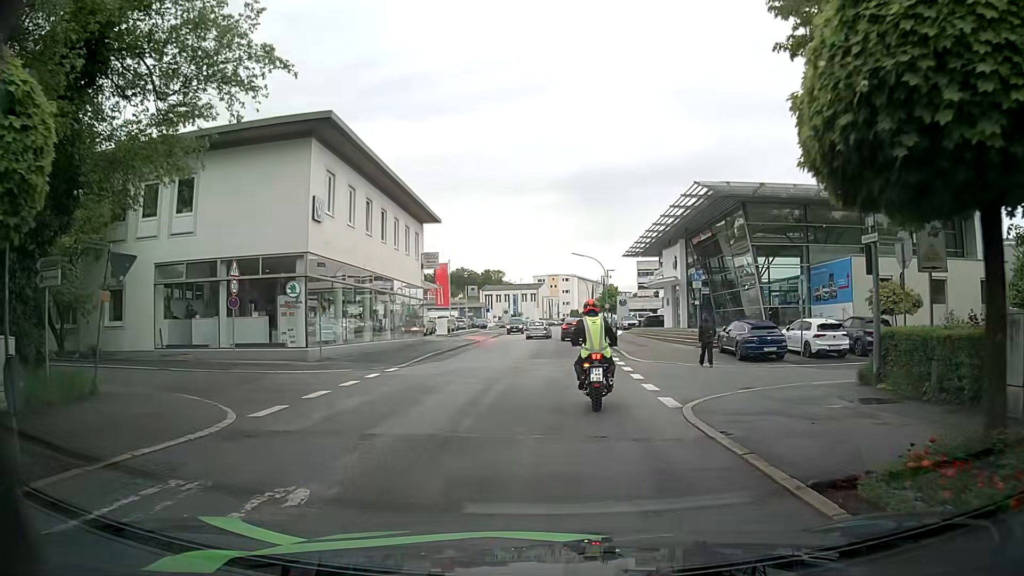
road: tertiary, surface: asphalt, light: Day
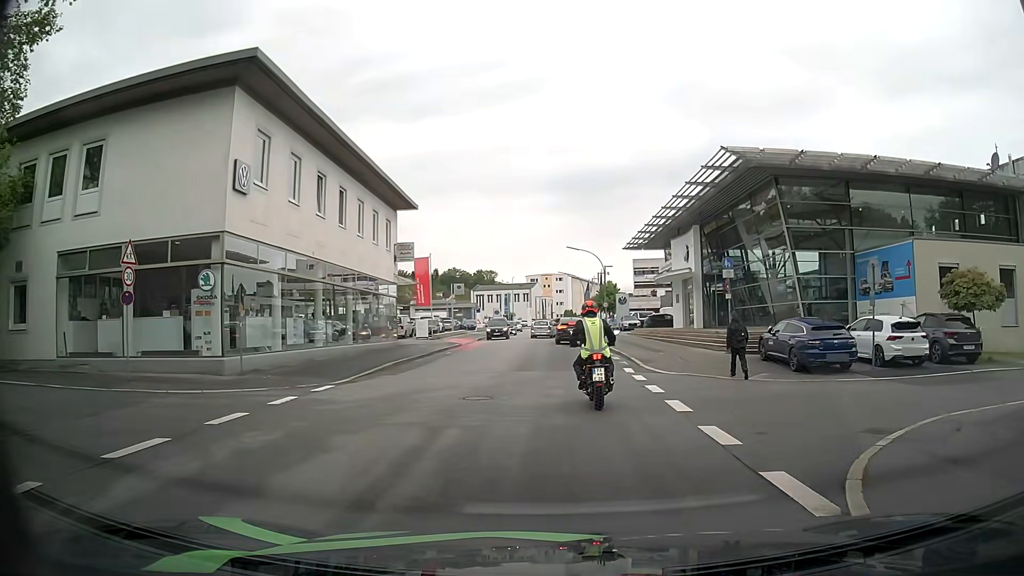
(0.0, +6.6) m; +1°
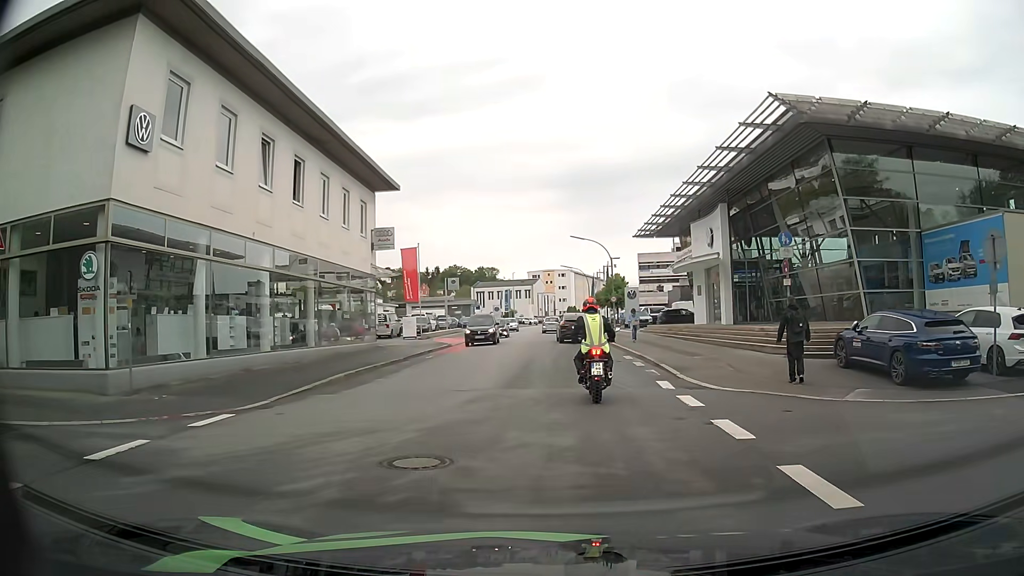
(0.0, +6.0) m; 0°
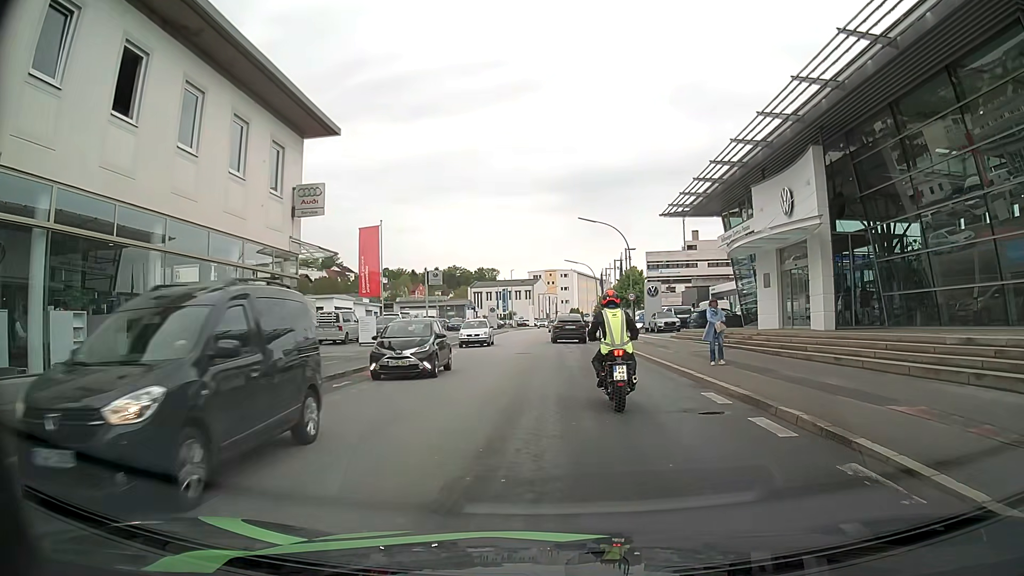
(0.0, +12.3) m; -1°
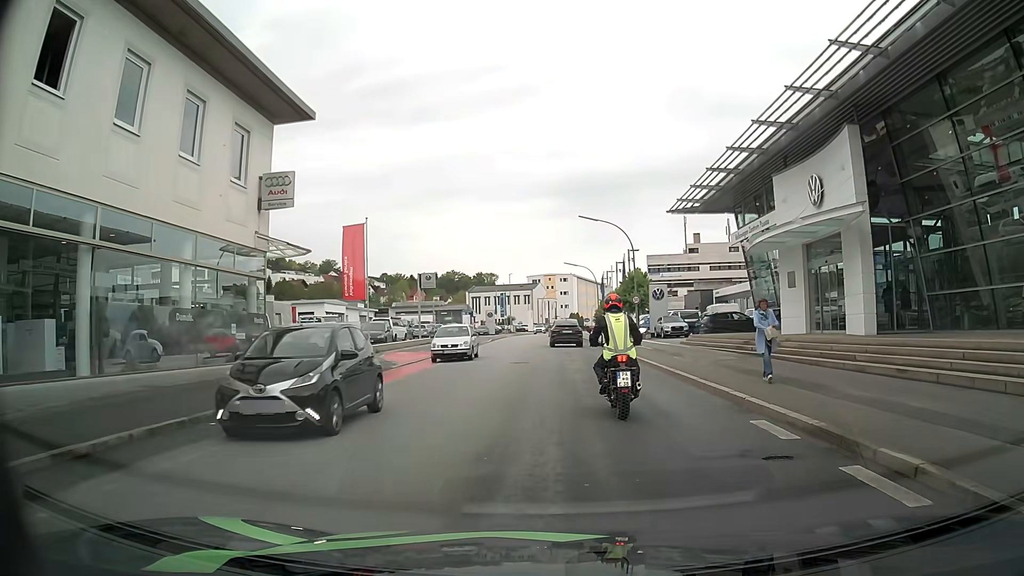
(0.0, +3.1) m; +1°
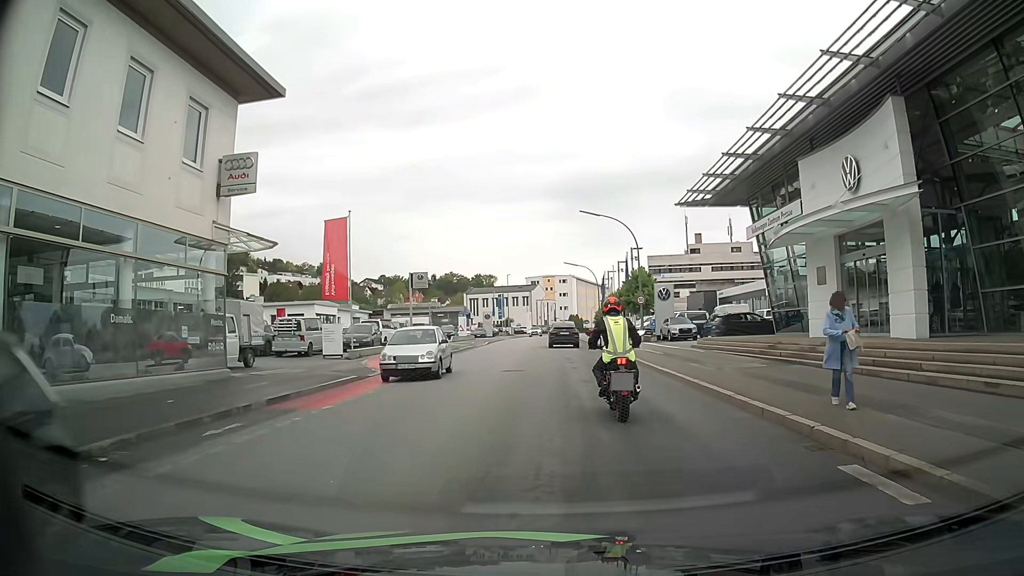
(0.0, +3.0) m; 0°
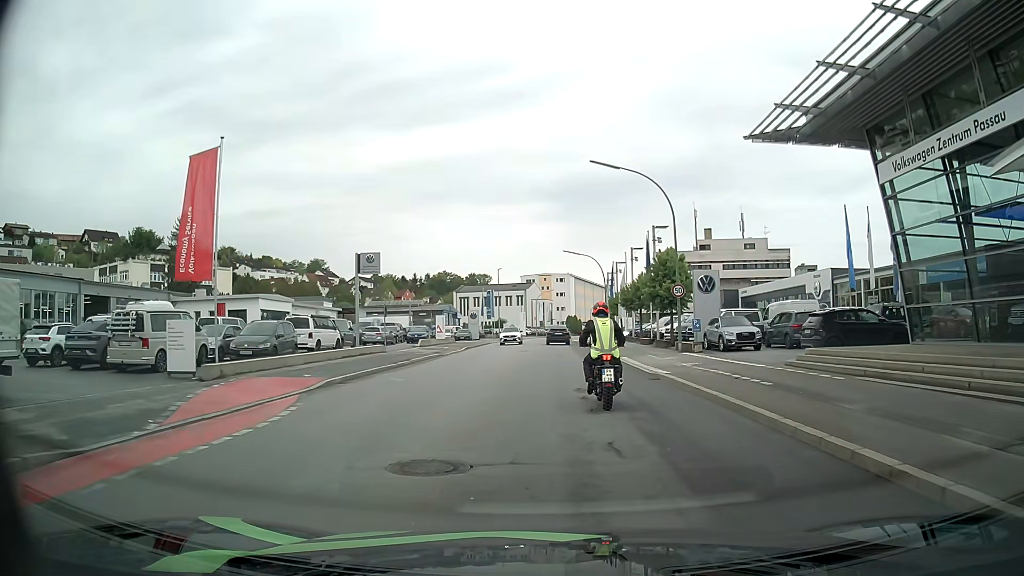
(-0.1, +14.2) m; 0°
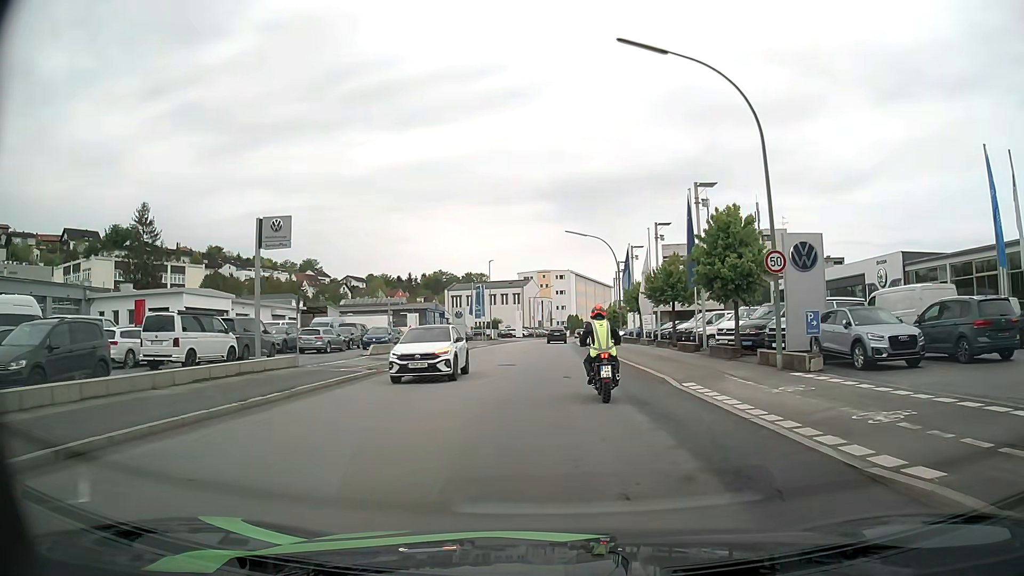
(0.0, +13.8) m; 0°
(0, +10) (0, +20) (0, +30) (-1, +40) (-1, +50) (-1, +60) (0, +70) (0, +80) (+1, +90) (+3, +100) m
